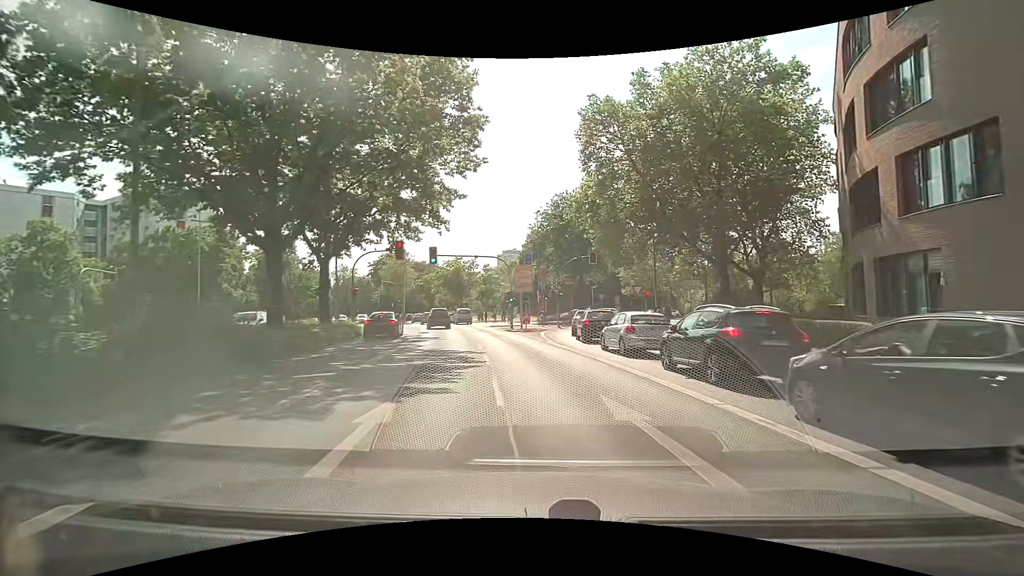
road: secondary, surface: asphalt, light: Day
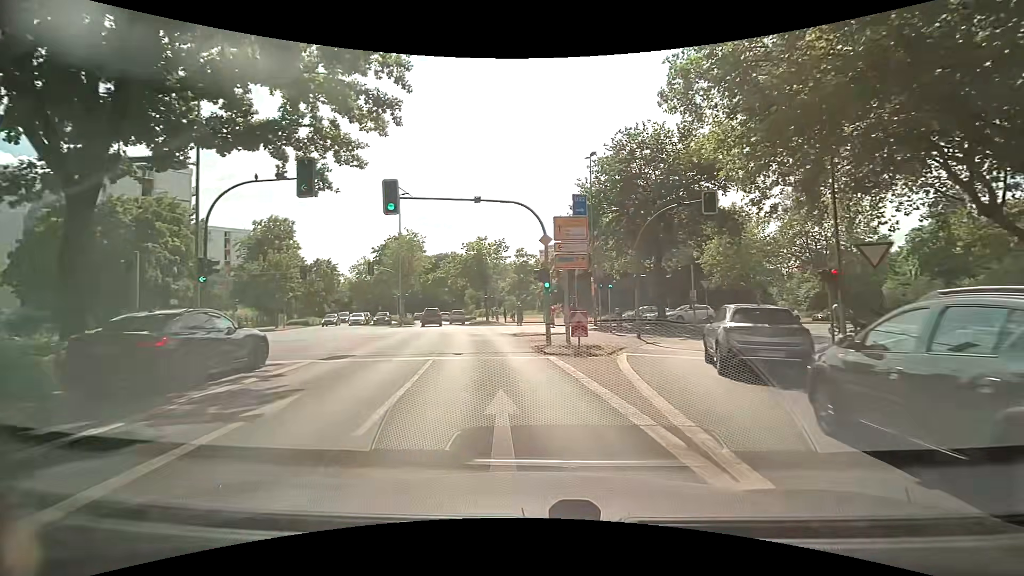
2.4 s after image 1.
(-0.4, +20.0) m; -3°
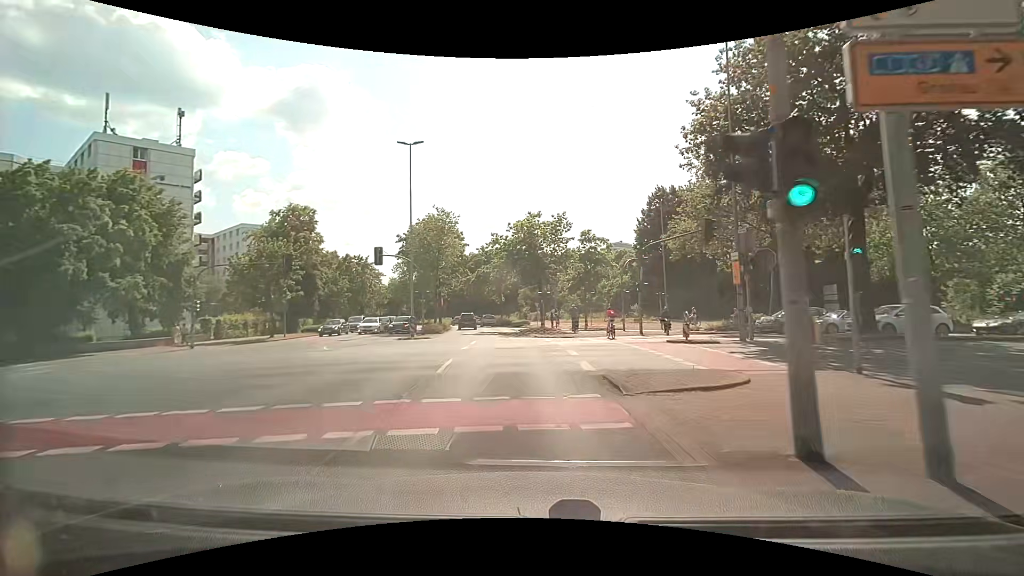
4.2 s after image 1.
(-1.4, +16.1) m; -7°
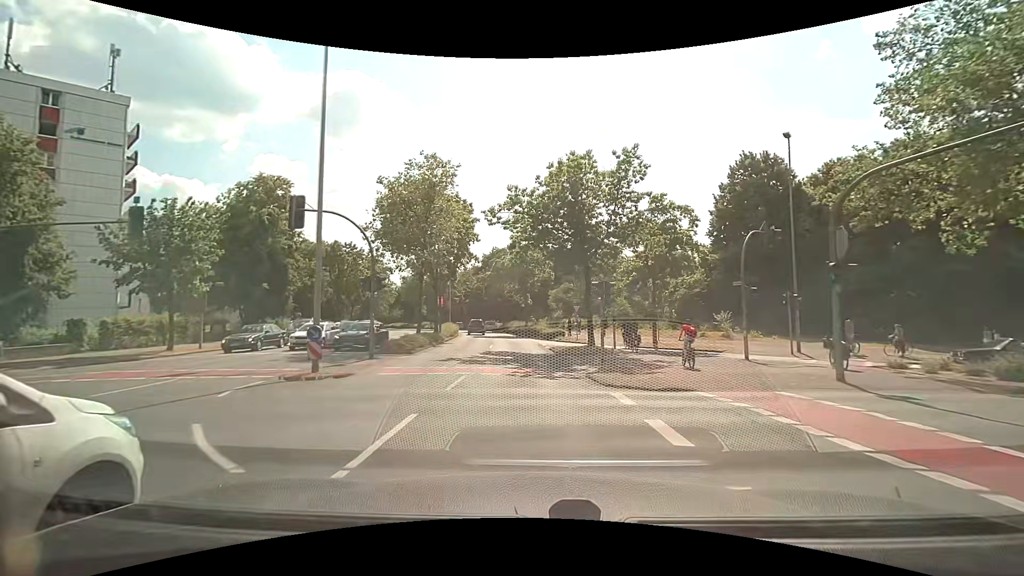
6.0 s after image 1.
(-1.0, +17.6) m; -5°
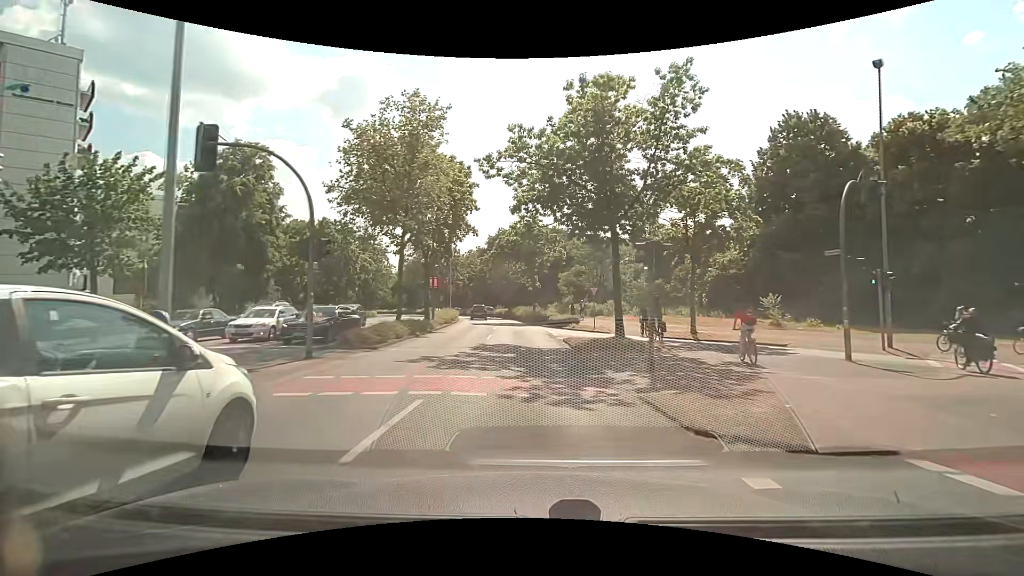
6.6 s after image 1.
(0.0, +6.3) m; 0°
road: primary
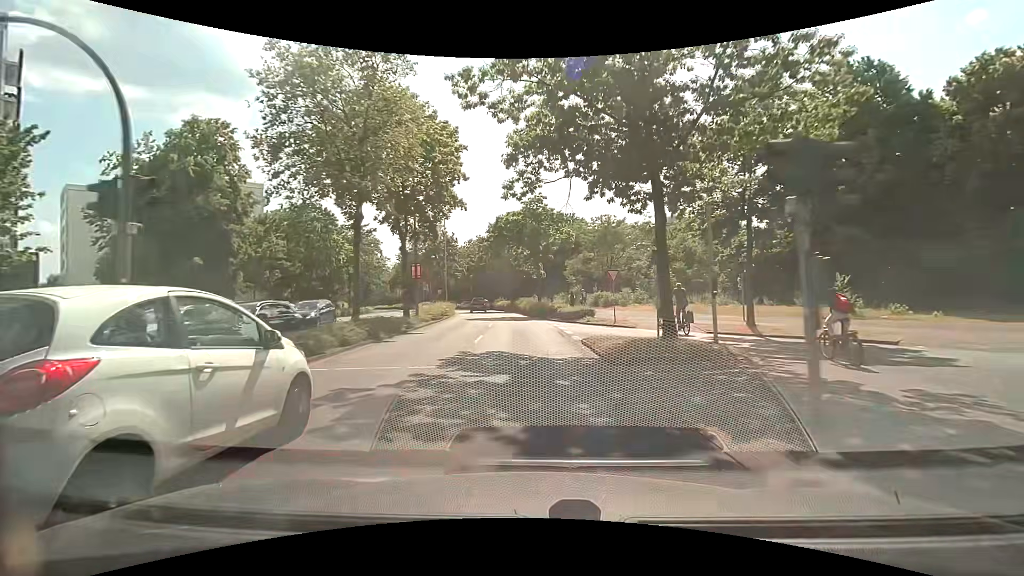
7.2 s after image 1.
(0.0, +6.4) m; 0°
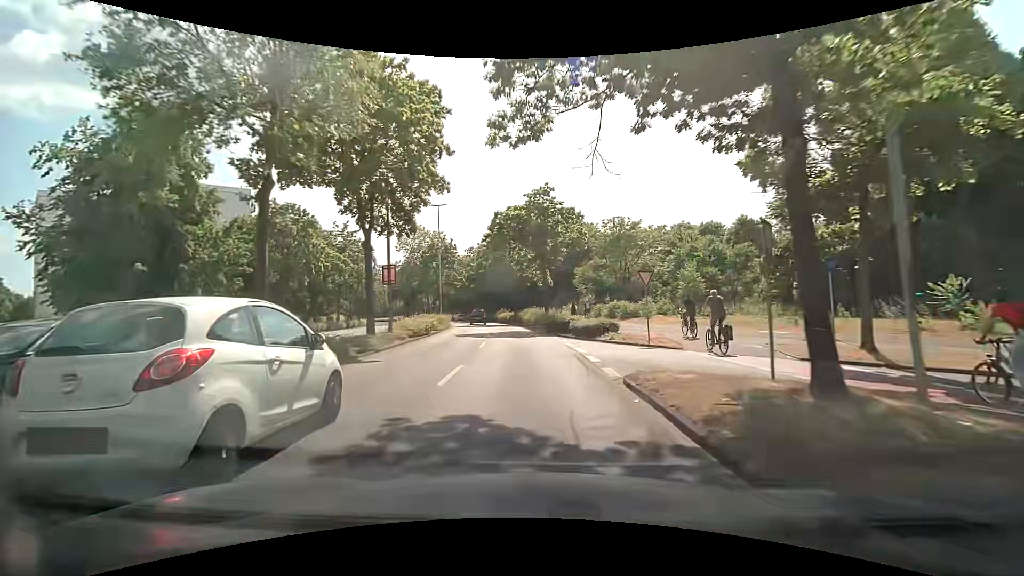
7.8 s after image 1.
(-0.1, +6.6) m; -1°
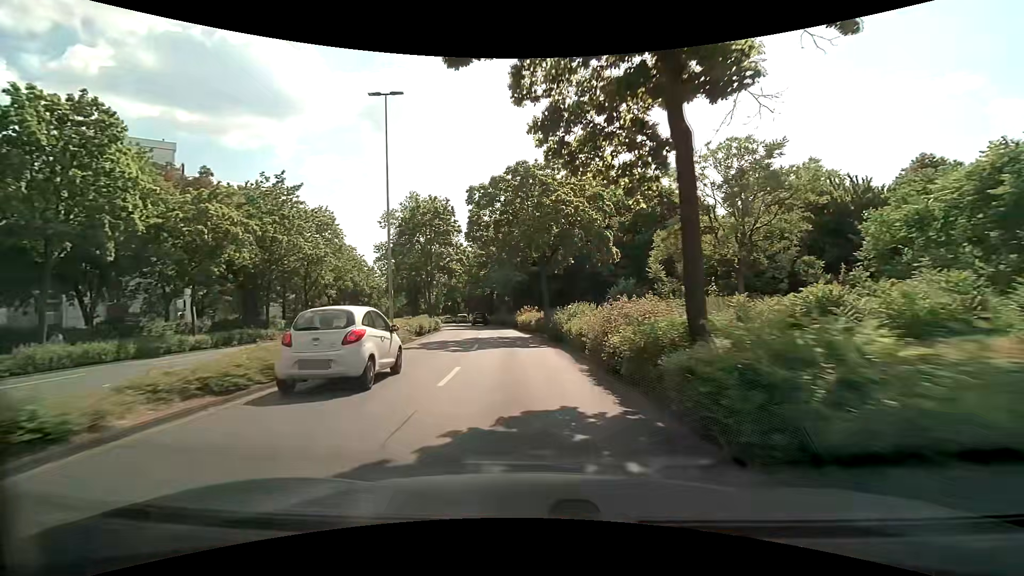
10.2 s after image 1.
(-0.9, +27.0) m; -4°
(0, +10) (-1, +20) (-2, +30) (-3, +40) (-4, +50) (-6, +60) (-8, +69) (-11, +79) (-13, +89) (-16, +98) m
